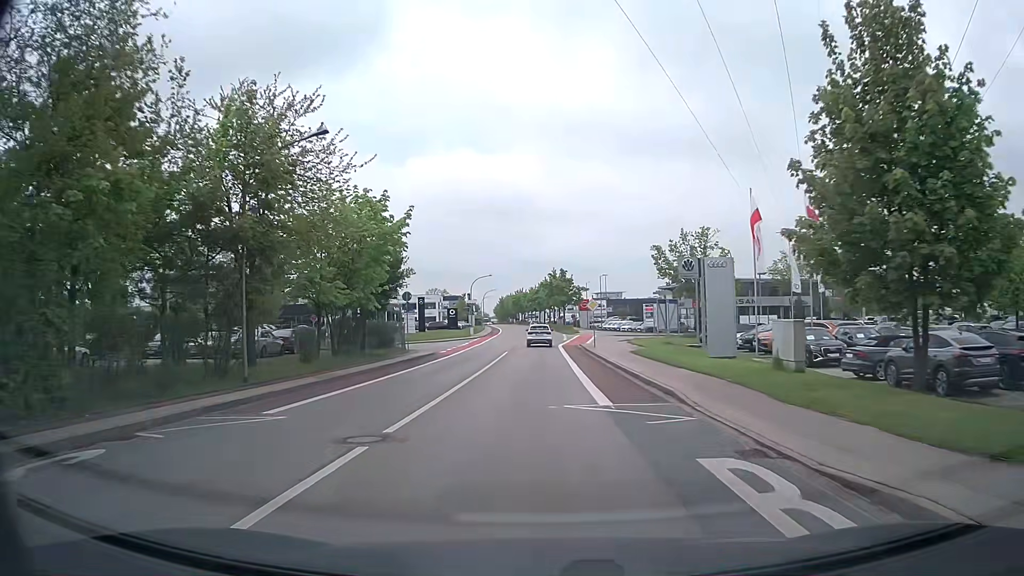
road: tertiary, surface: asphalt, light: Day
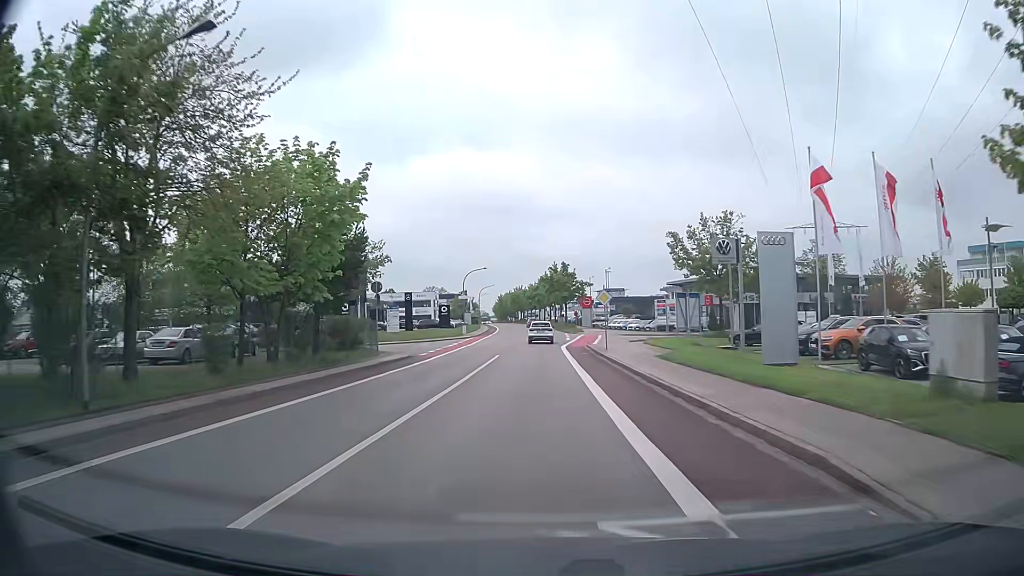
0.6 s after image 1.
(0.0, +7.8) m; 0°
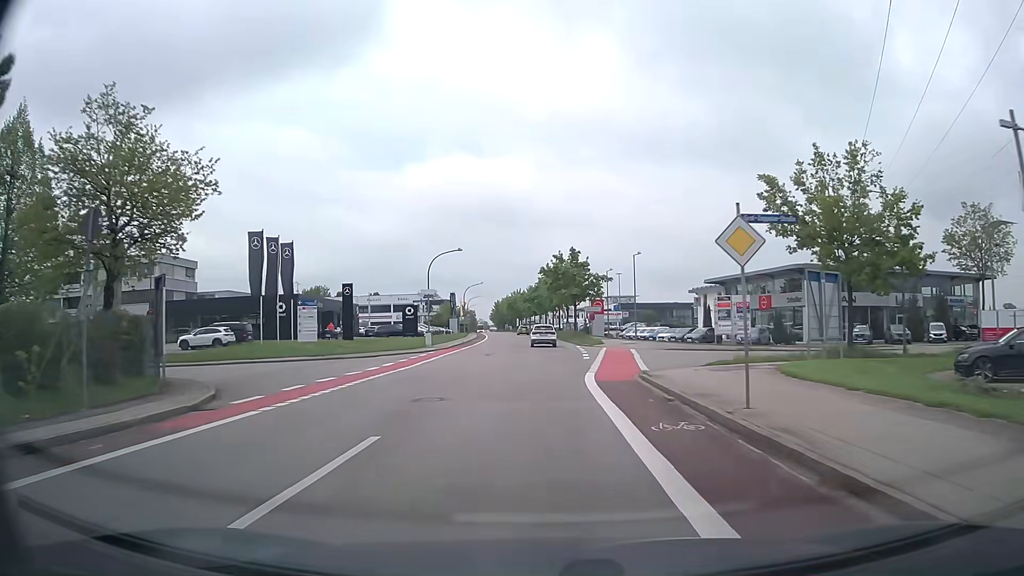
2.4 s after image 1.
(-0.1, +23.4) m; -1°
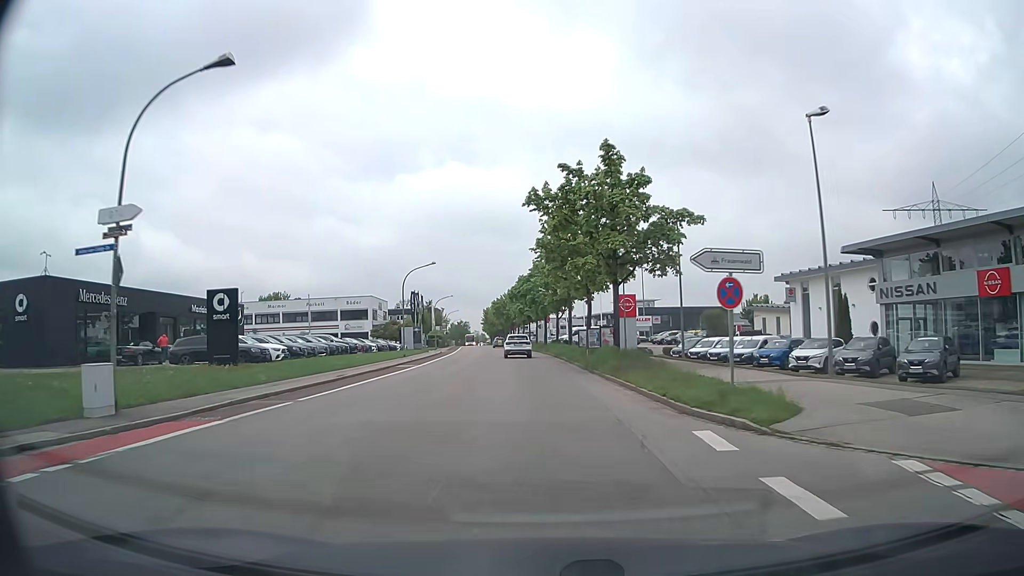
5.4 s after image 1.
(+0.4, +38.4) m; 0°
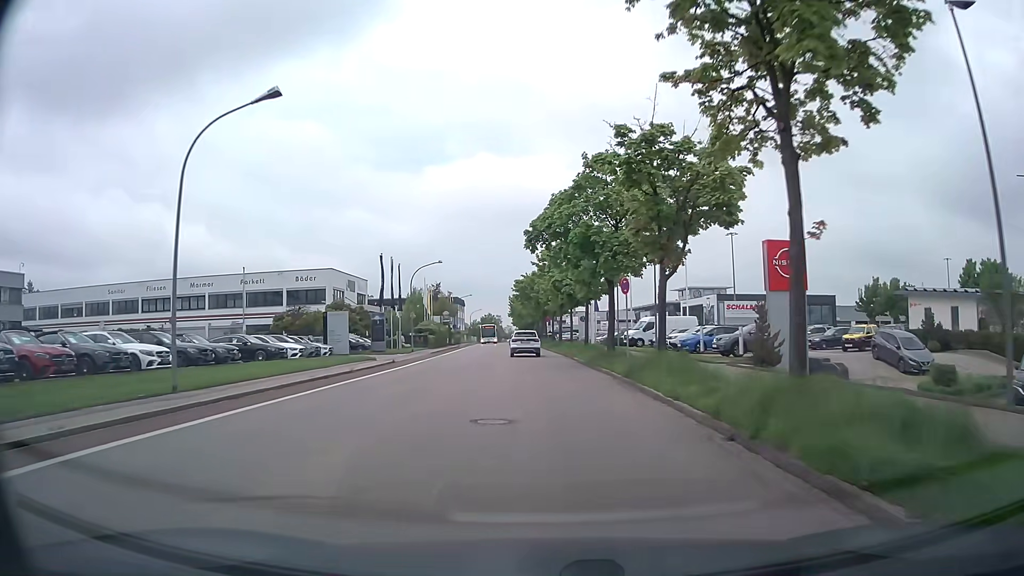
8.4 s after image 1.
(-1.0, +37.3) m; -3°
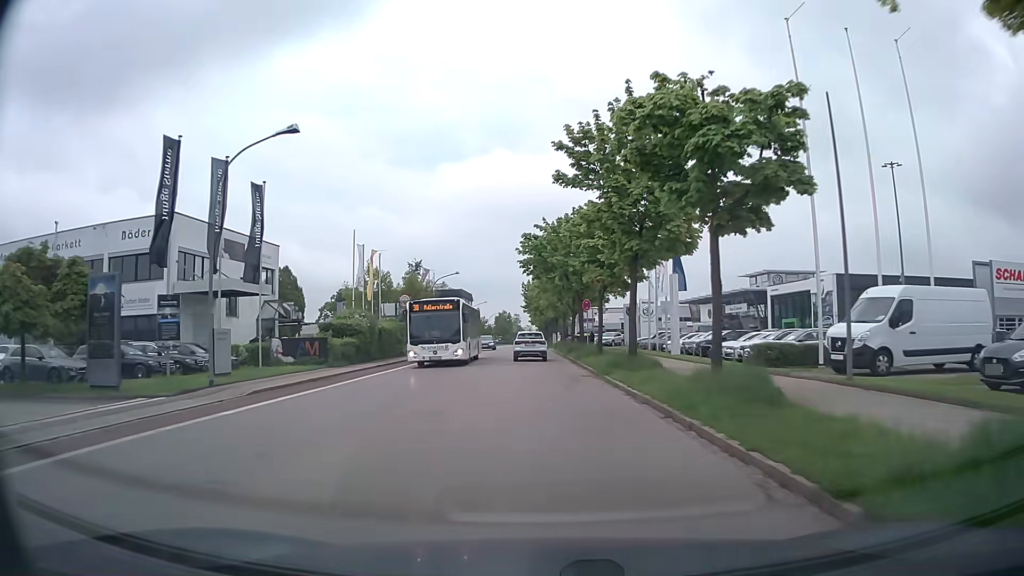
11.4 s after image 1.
(-1.0, +36.6) m; -2°
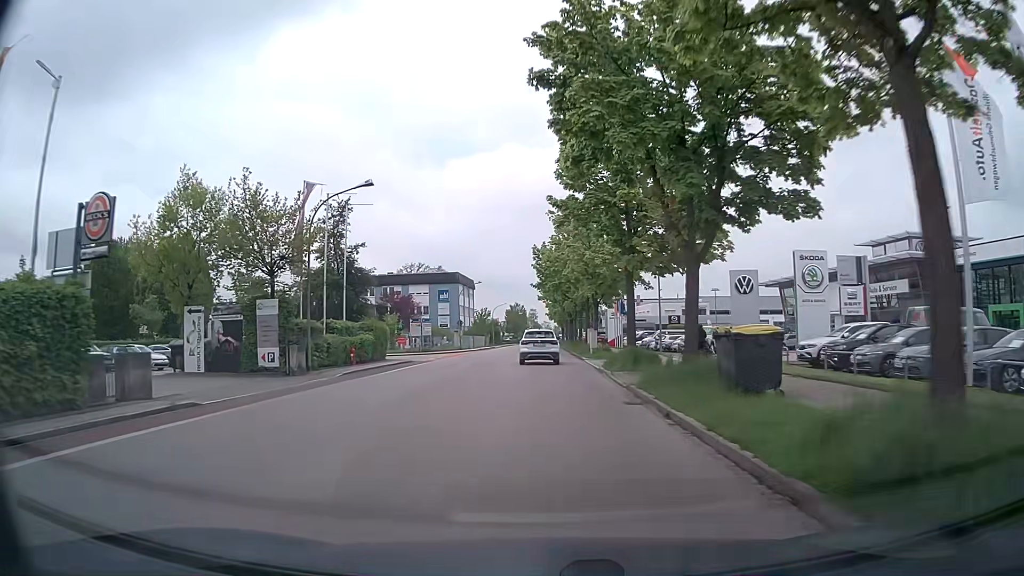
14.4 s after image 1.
(-0.6, +37.0) m; -2°
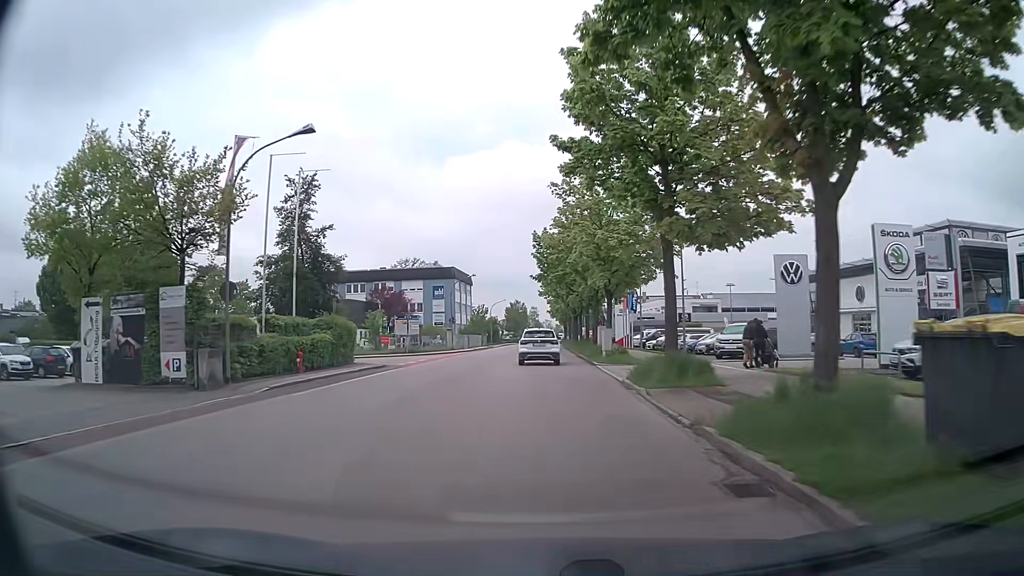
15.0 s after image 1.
(0.0, +7.2) m; 0°
(0, +10) (0, +20) (0, +30) (0, +40) (0, +50) (0, +60) (0, +70) (+1, +80) (+1, +90) (+1, +100) m
